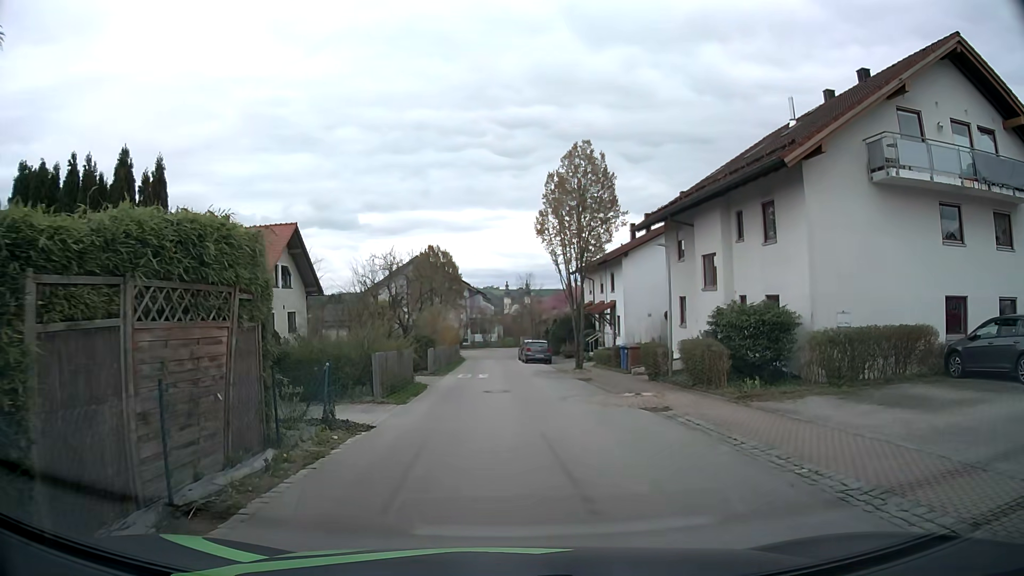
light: Day
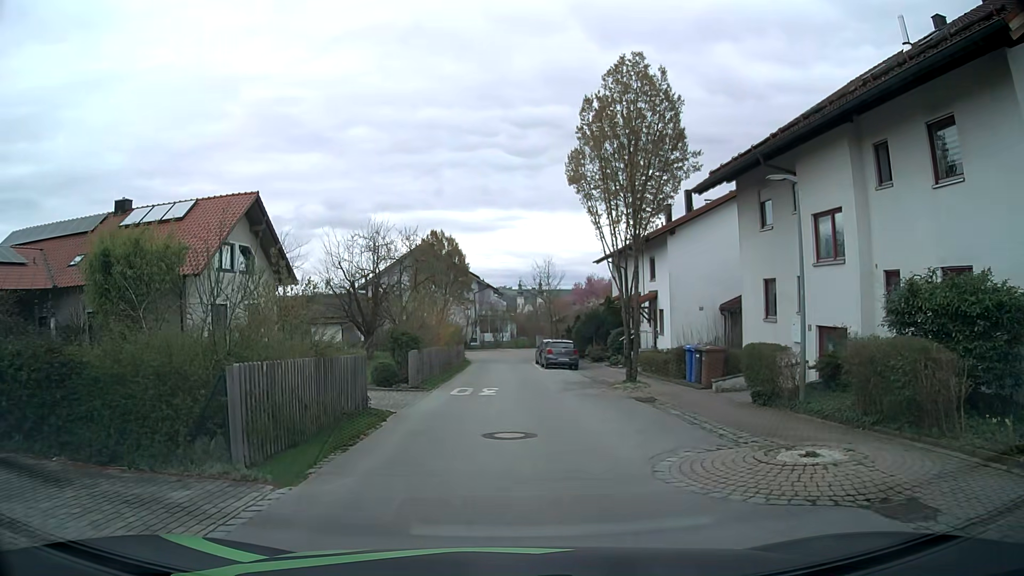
(-0.2, +8.7) m; -2°
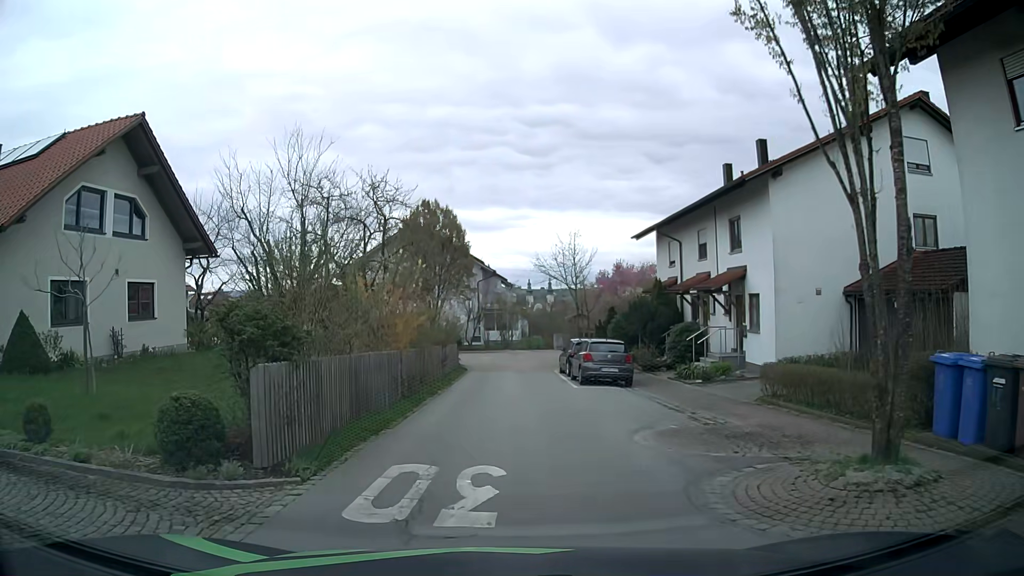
(0.0, +12.3) m; 0°
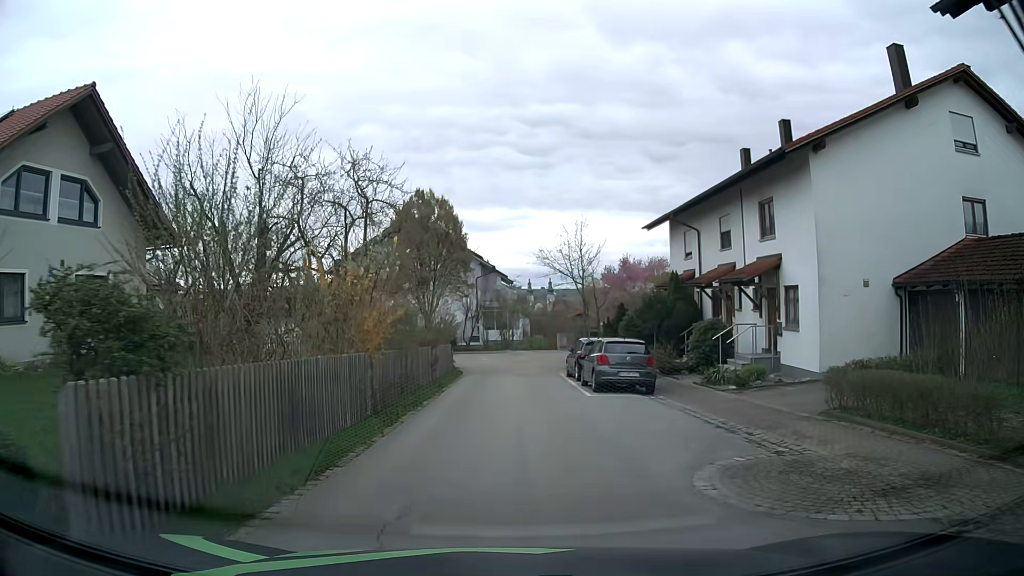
(0.0, +3.2) m; -1°
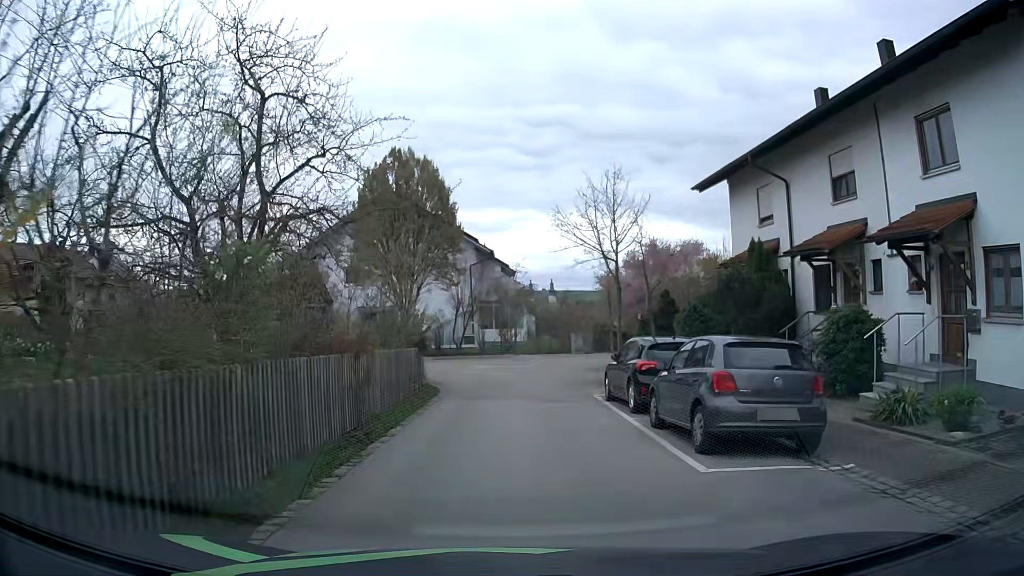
(+0.1, +9.8) m; +1°
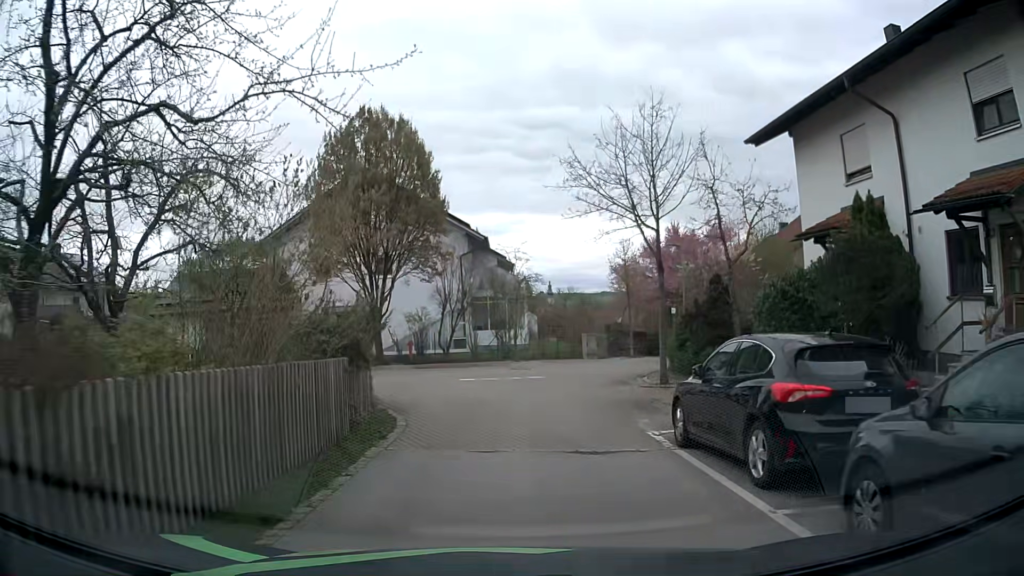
(0.0, +6.7) m; 0°
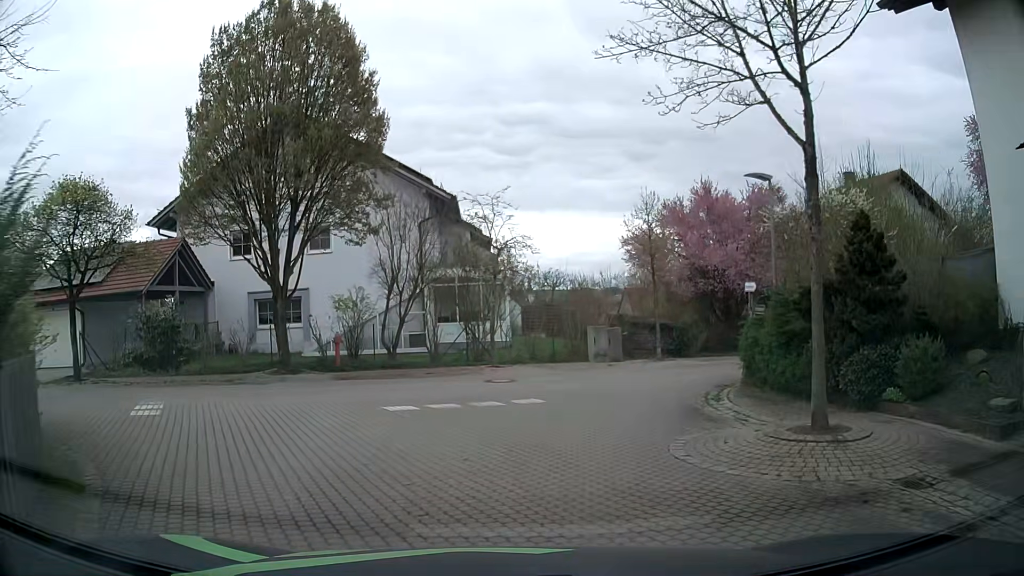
(0.0, +9.4) m; +2°
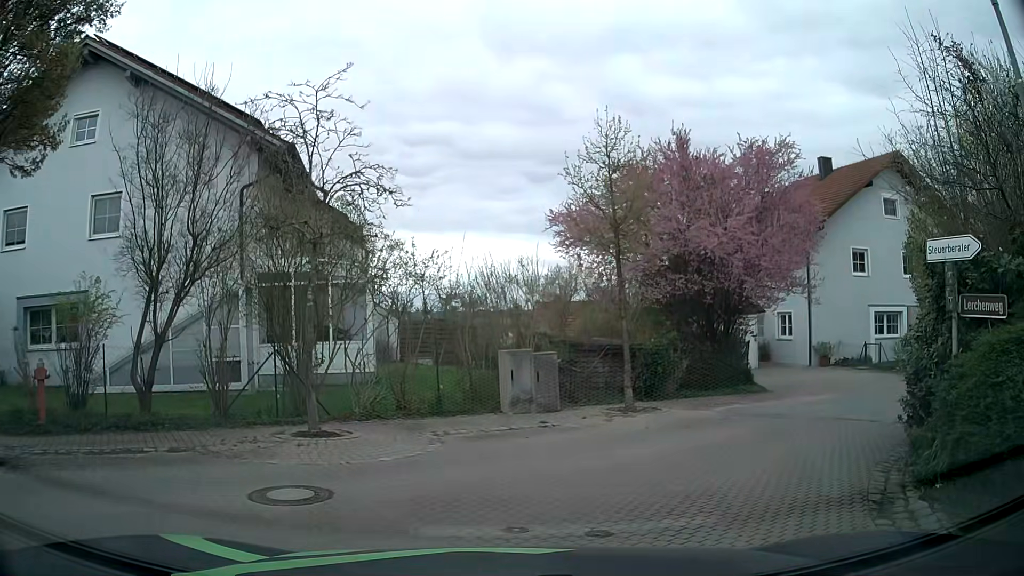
(+0.5, +9.6) m; +8°
(+3, +9) (+10, +16) (+20, +19) (+30, +21) (+39, +22) (+49, +23) (+59, +23) (+69, +24) (+79, +24) (+89, +27) m
